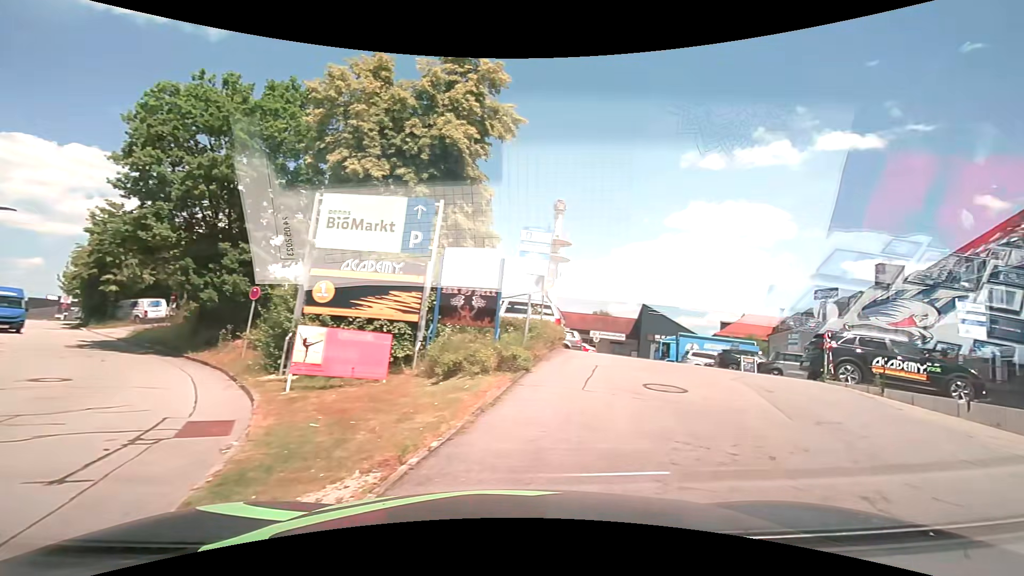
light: Day
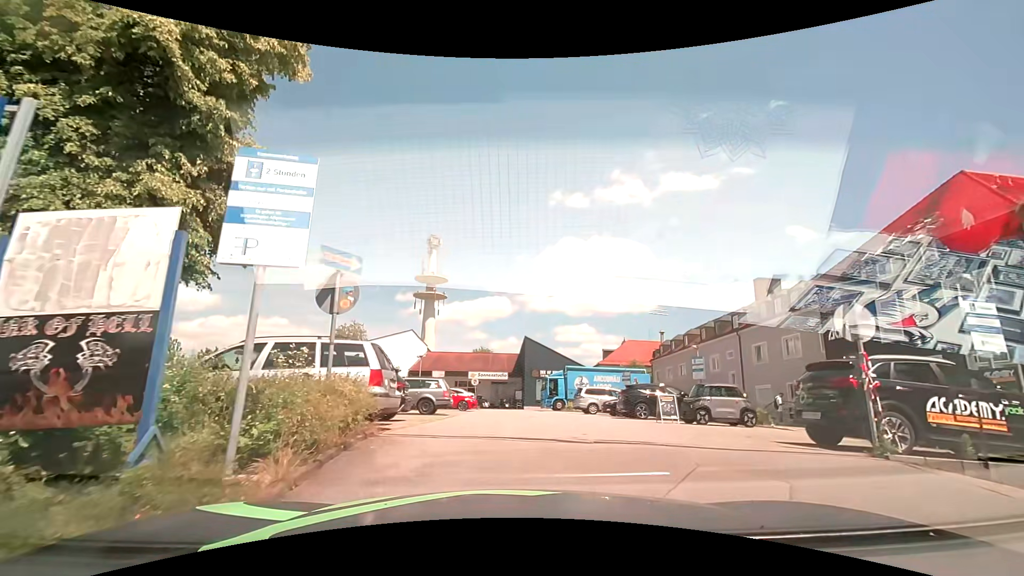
(+1.6, +7.6) m; +16°
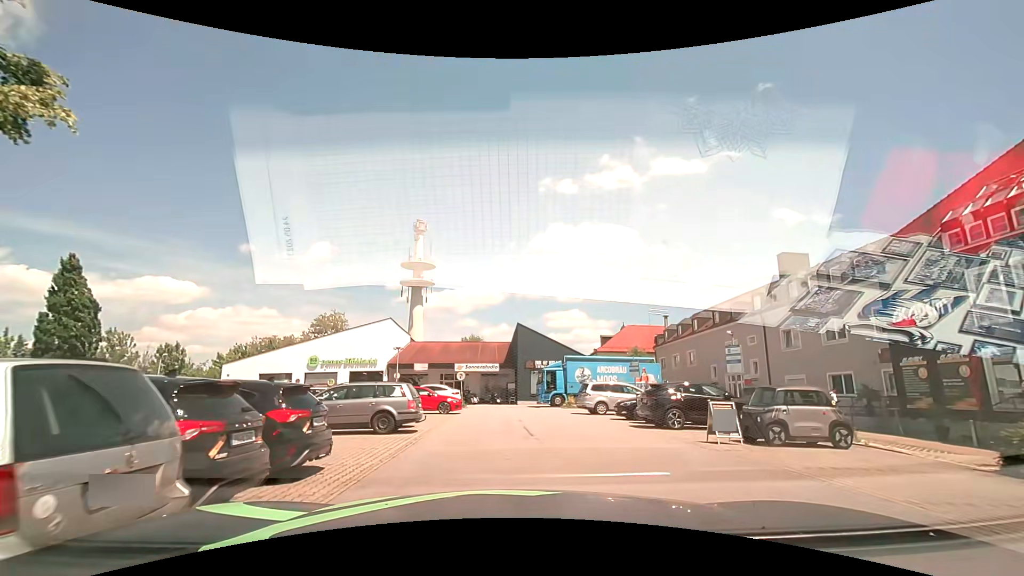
(+0.1, +5.7) m; +2°
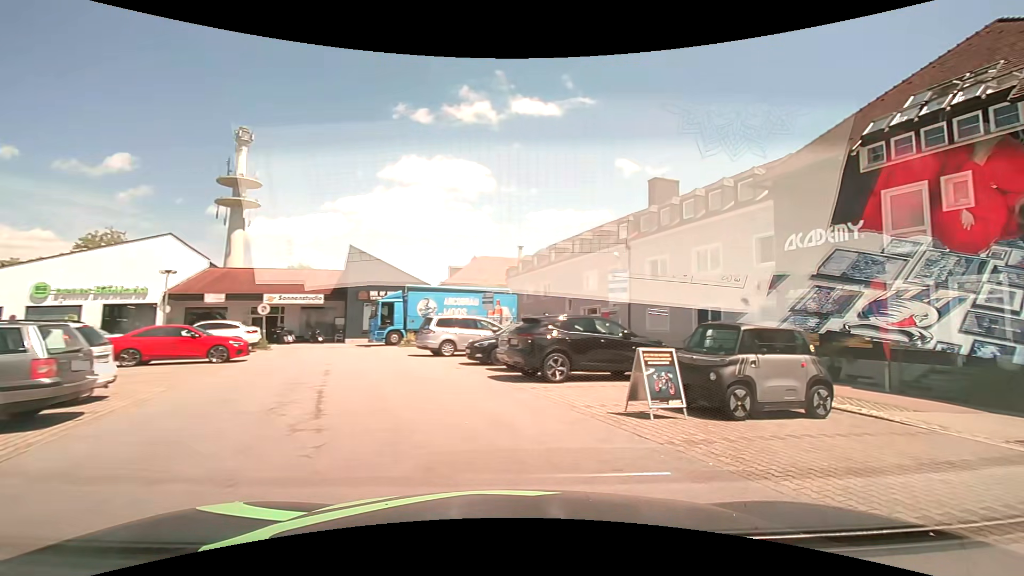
(+0.3, +6.5) m; +15°
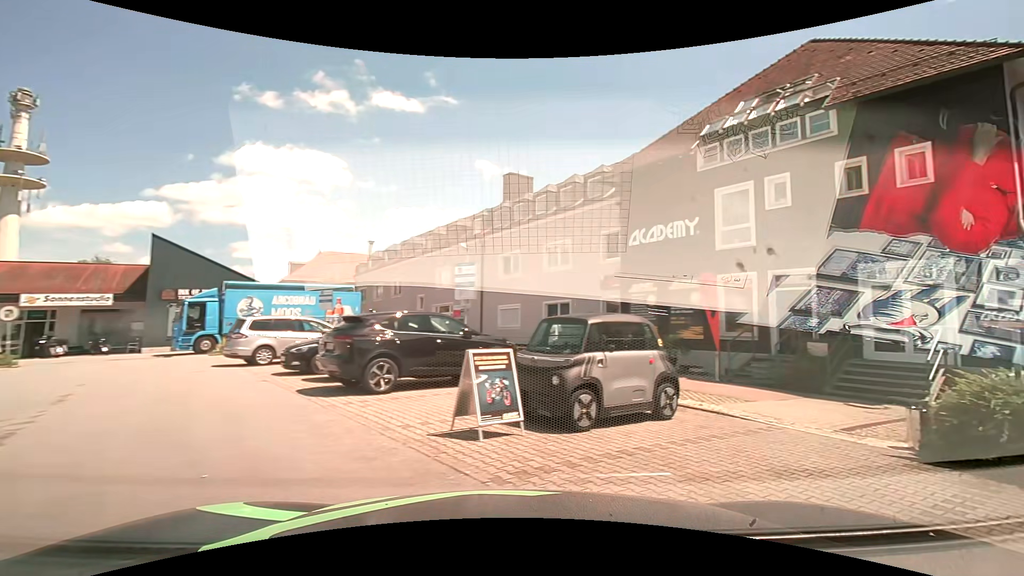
(+0.2, +1.8) m; +16°
